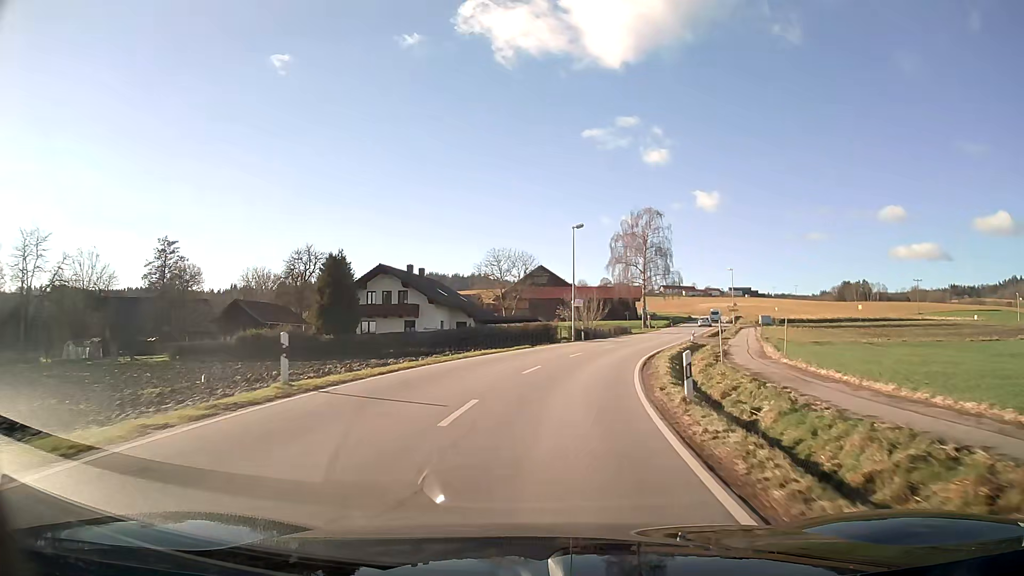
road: secondary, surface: asphalt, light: Day
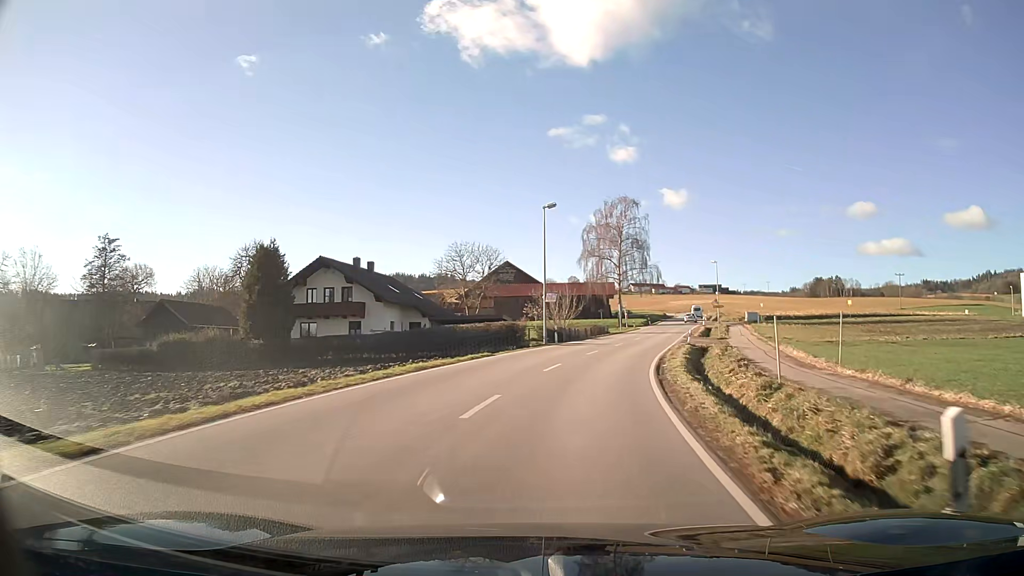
(+0.2, +8.3) m; +3°
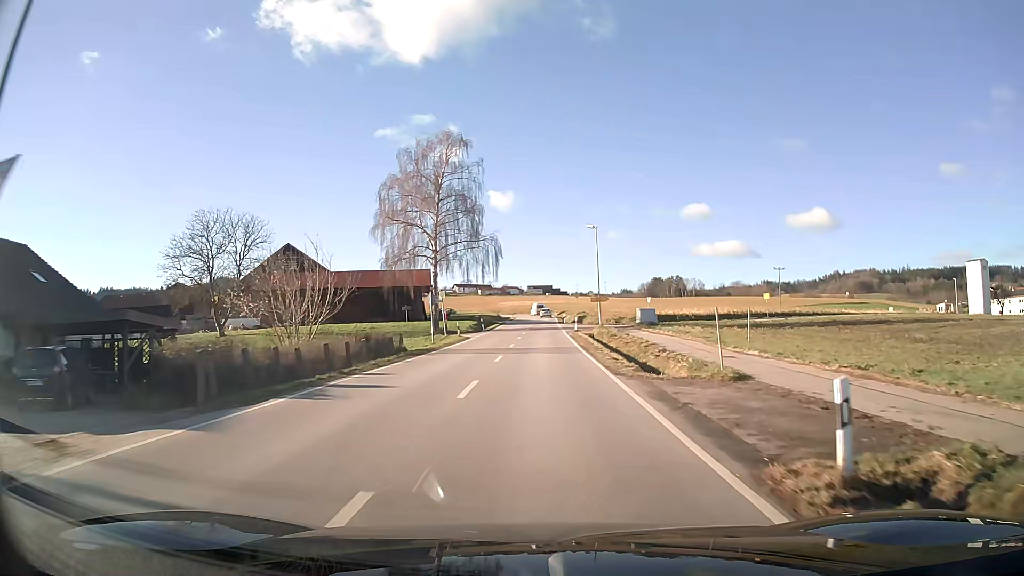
(+4.5, +33.6) m; +13°
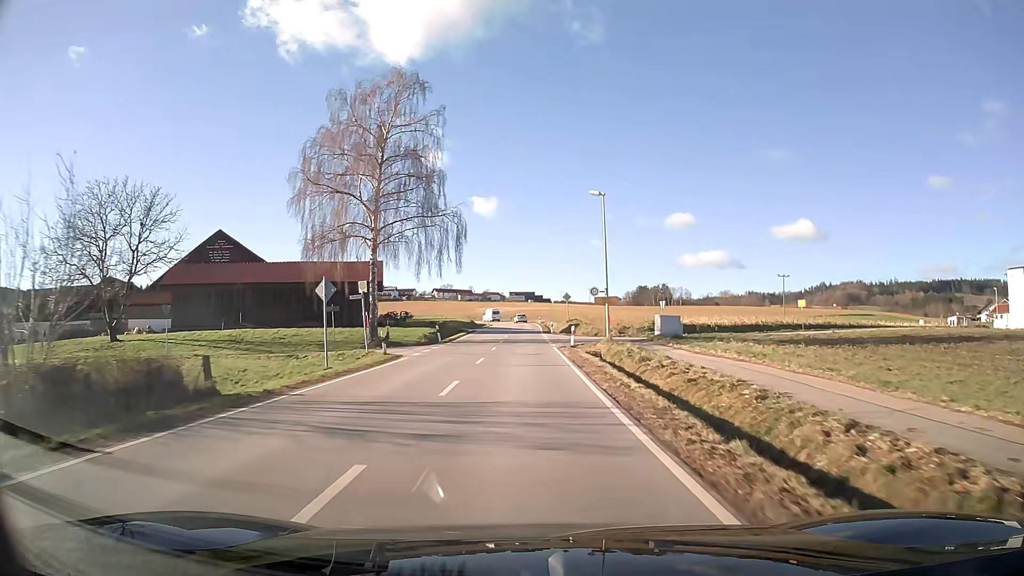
(+0.3, +16.9) m; +1°
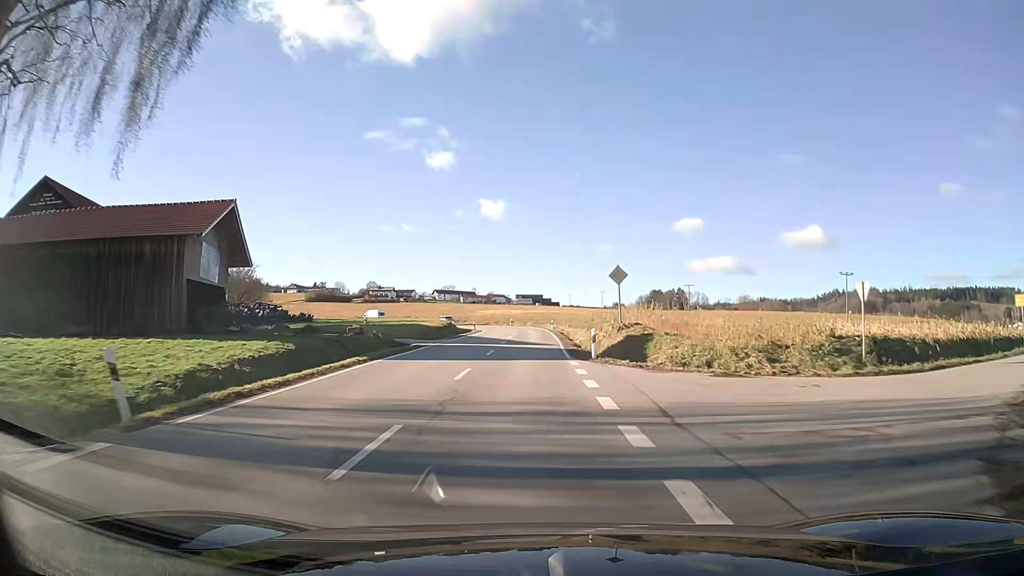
(-0.2, +33.8) m; -1°
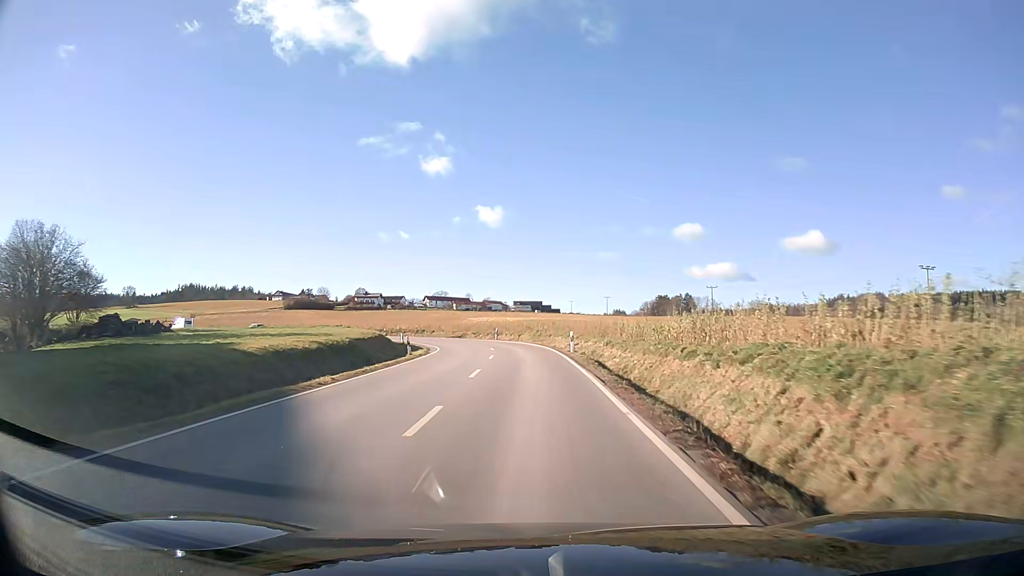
(0.0, +34.0) m; 0°
(0, +10) (0, +20) (-1, +30) (-2, +40) (-4, +50) (-8, +59) (-14, +67) (-21, +75) (-28, +81) (-37, +86) m
